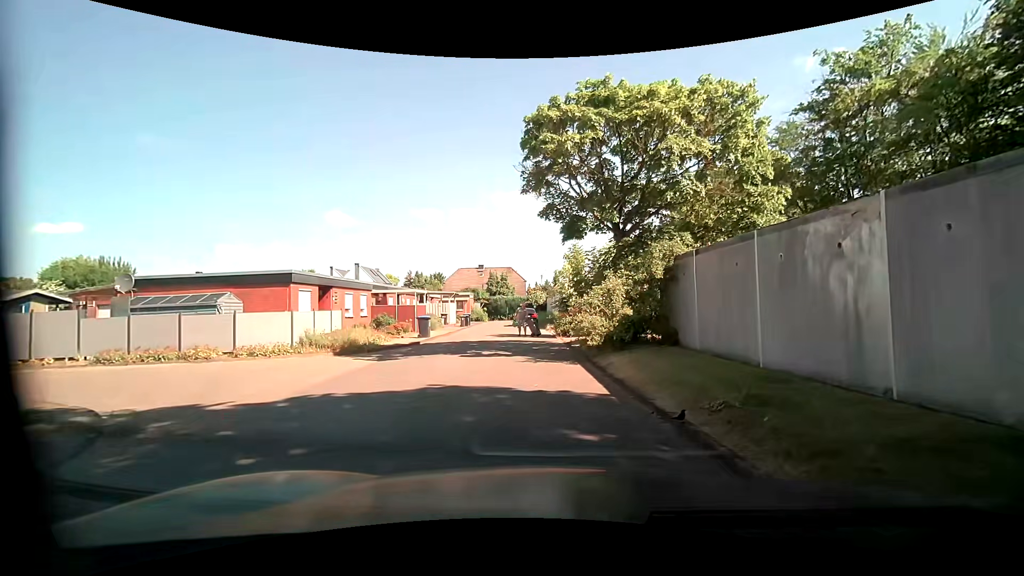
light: Day
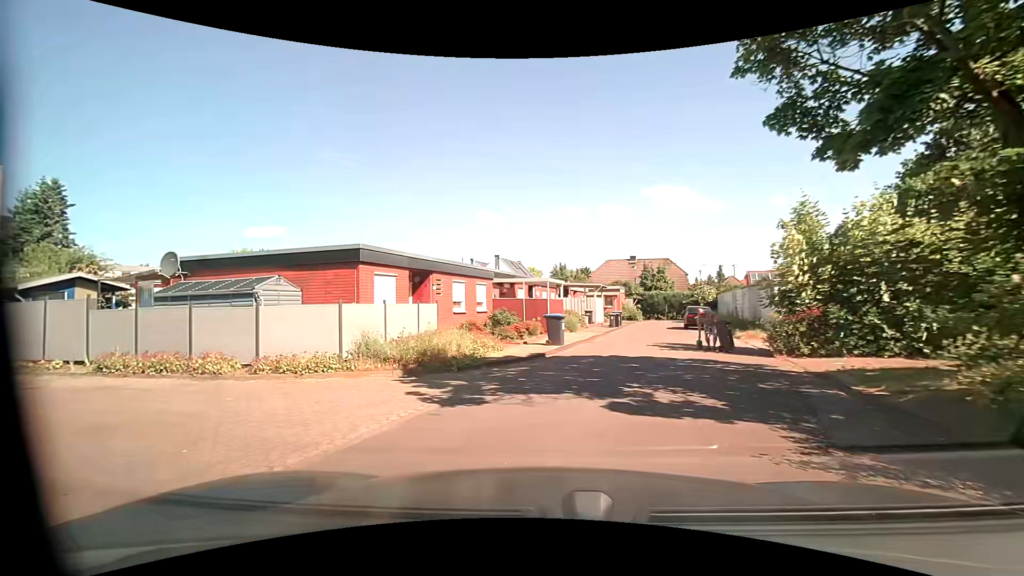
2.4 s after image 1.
(-0.6, +7.9) m; -16°
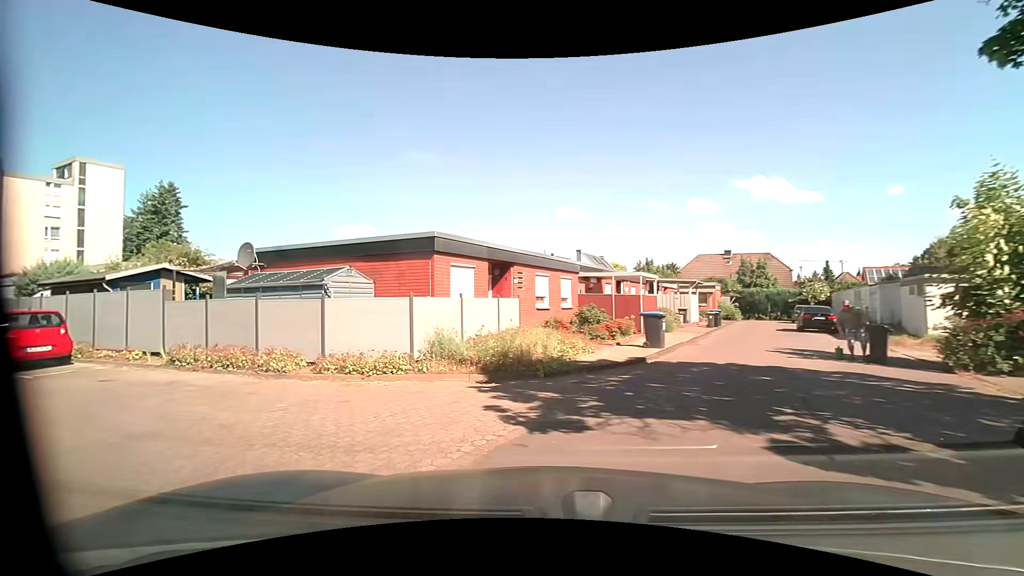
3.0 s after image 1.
(-0.1, +1.7) m; -9°
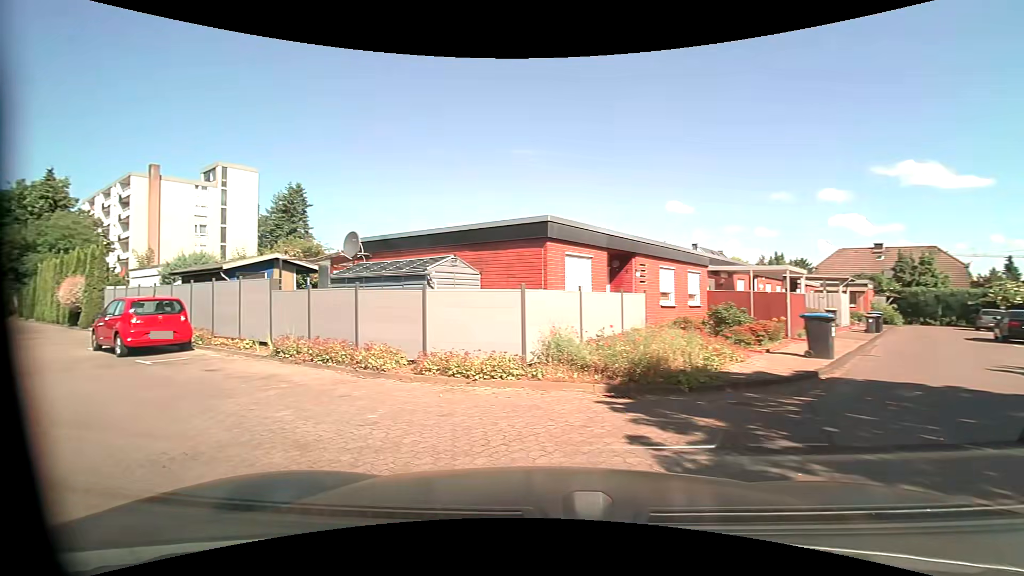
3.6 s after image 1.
(-0.2, +1.7) m; -11°
